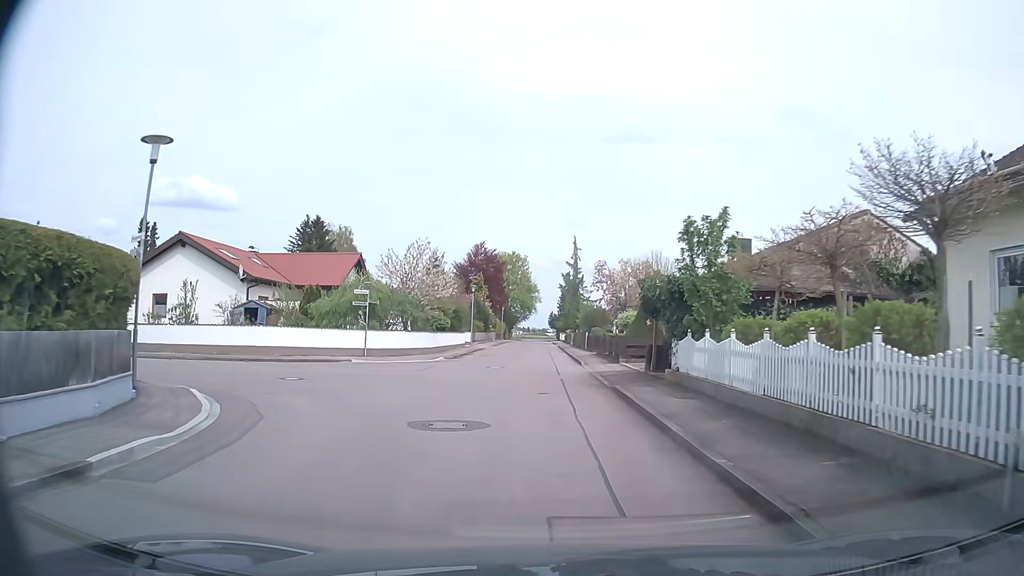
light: Day
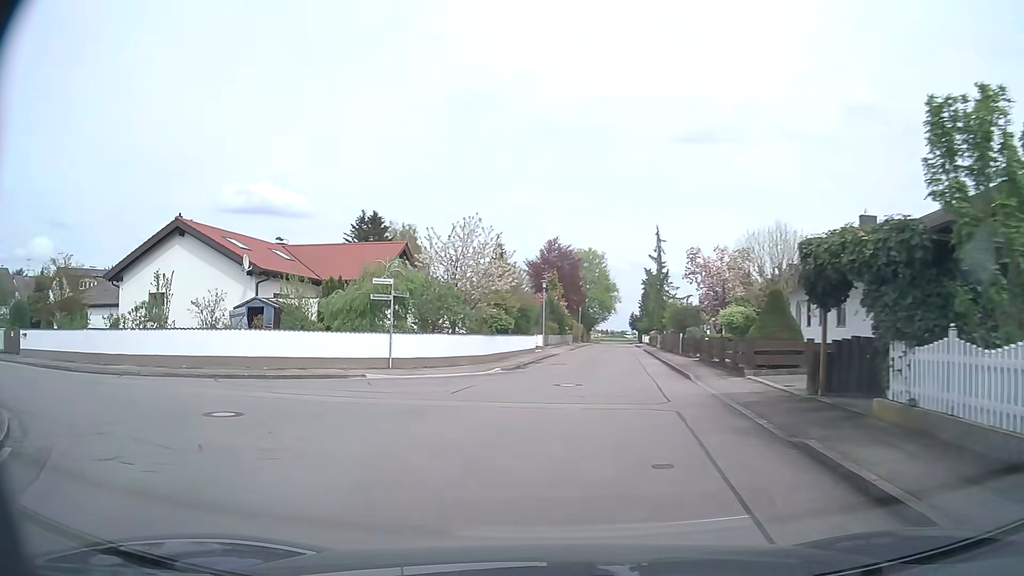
(-0.1, +8.1) m; -6°
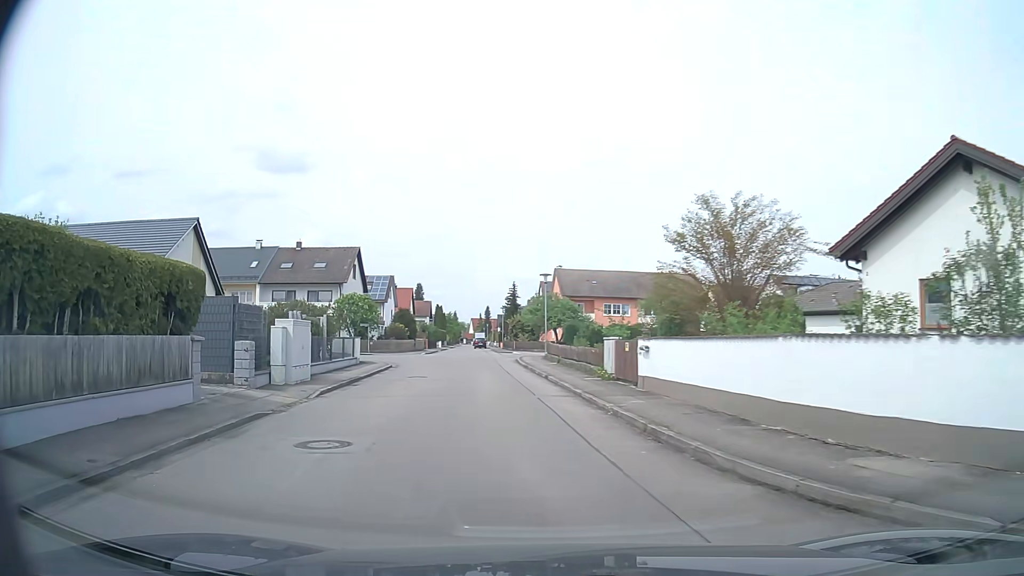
(-8.7, +13.9) m; -63°
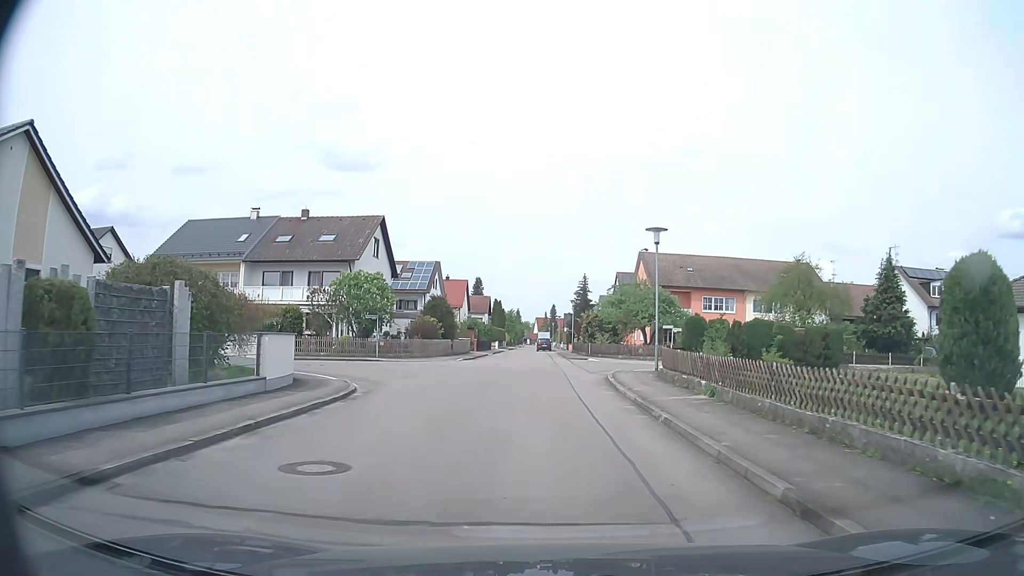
(-1.4, +17.3) m; -6°
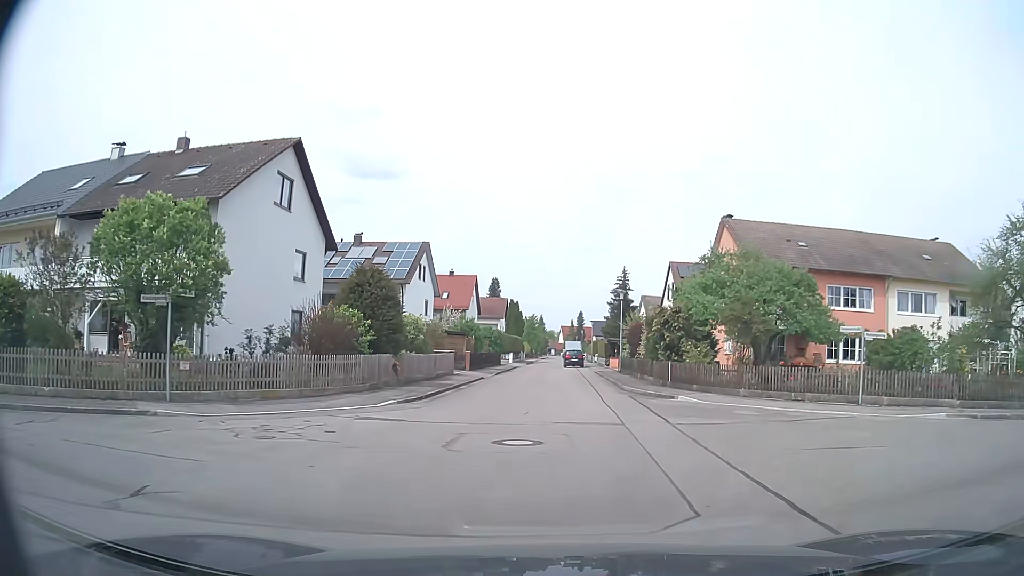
(-0.4, +22.9) m; -2°
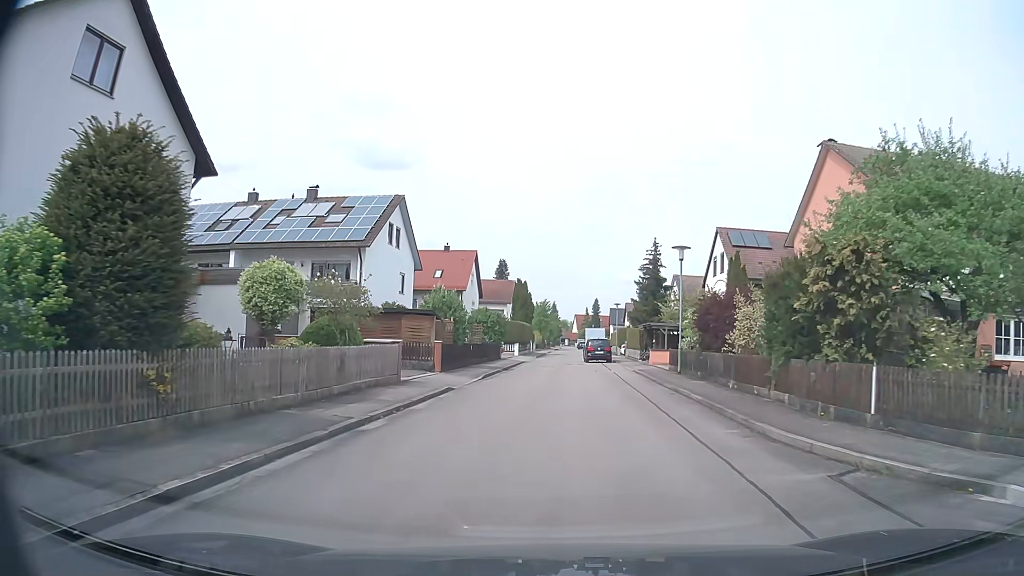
(-0.1, +15.1) m; -1°
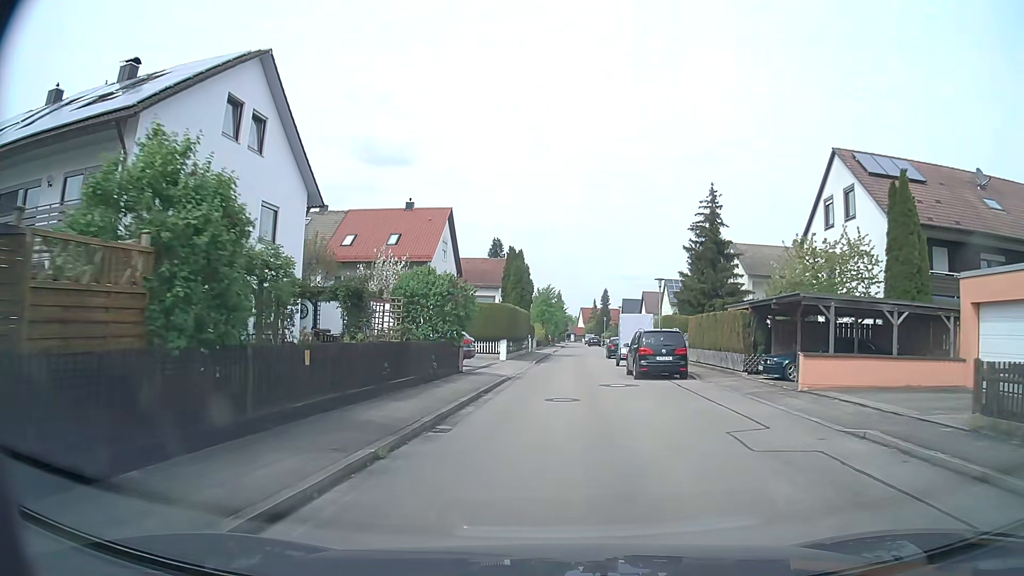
(-0.1, +23.0) m; 0°
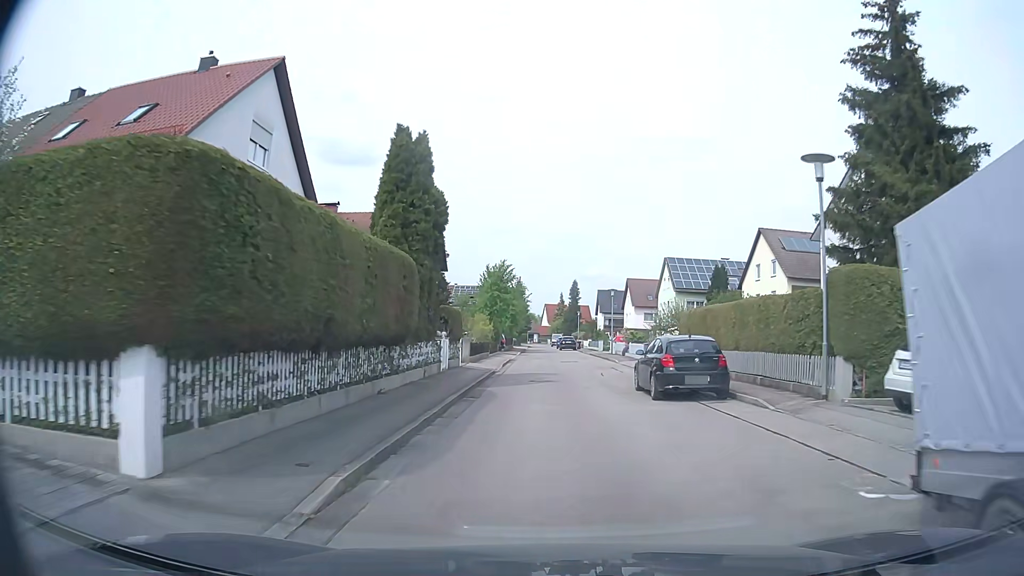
(+0.8, +30.1) m; +3°
(0, +10) (0, +20) (0, +30) (0, +40) (0, +50) (-1, +60) (-1, +70) (-1, +80) (-1, +90) (-1, +100) m
